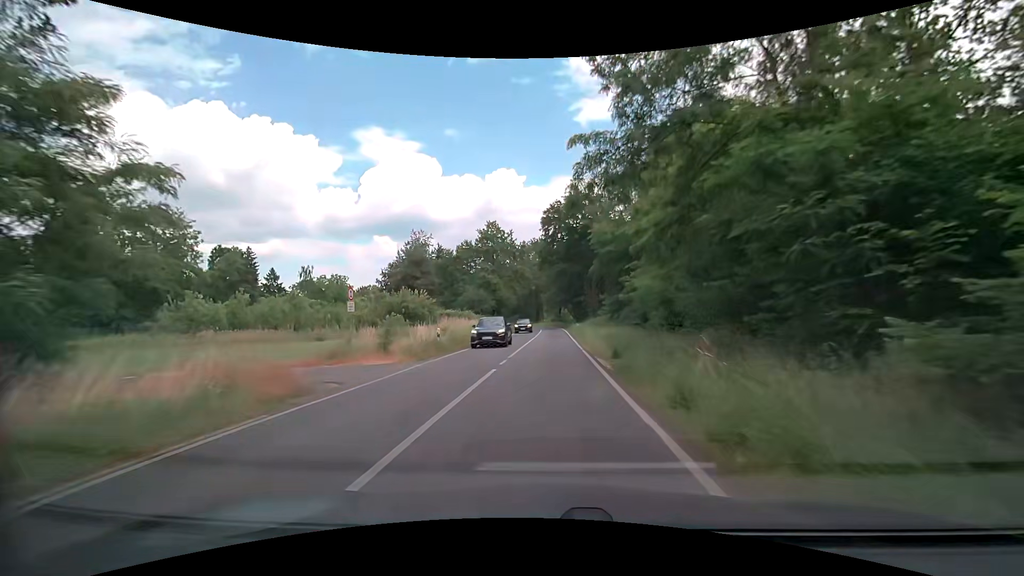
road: secondary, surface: asphalt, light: Day
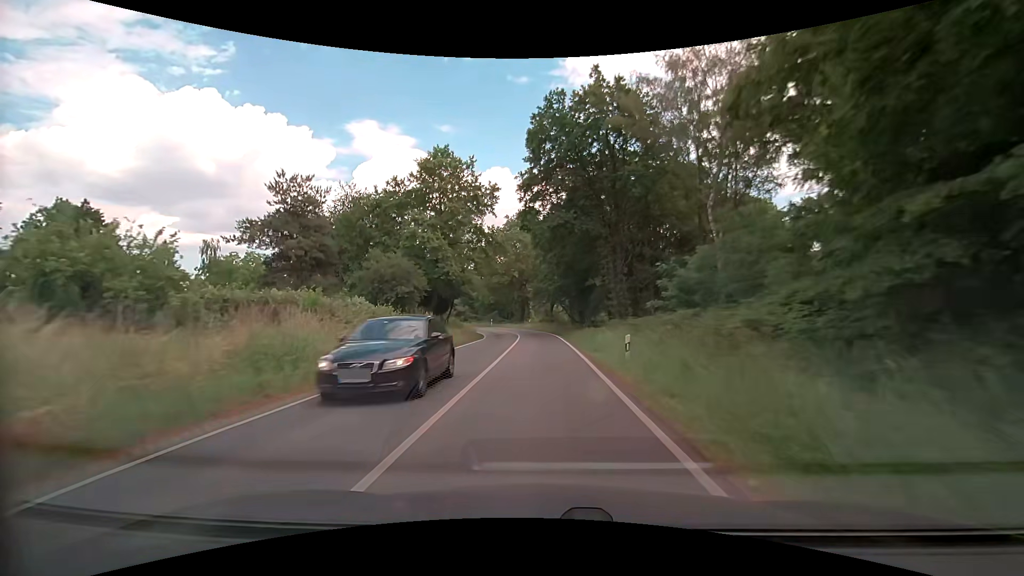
(+0.7, +34.3) m; +1°
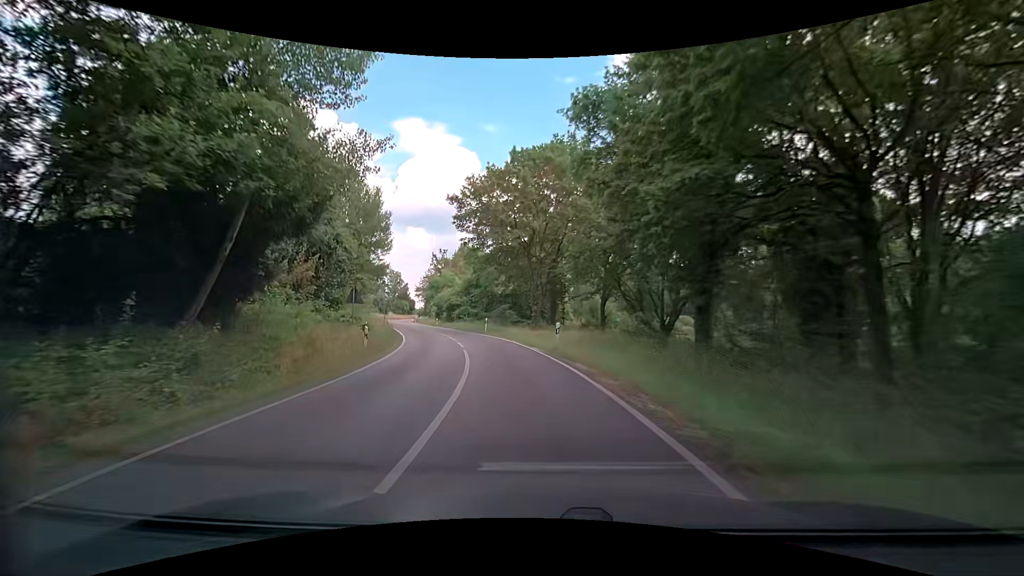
(-0.4, +42.3) m; -3°
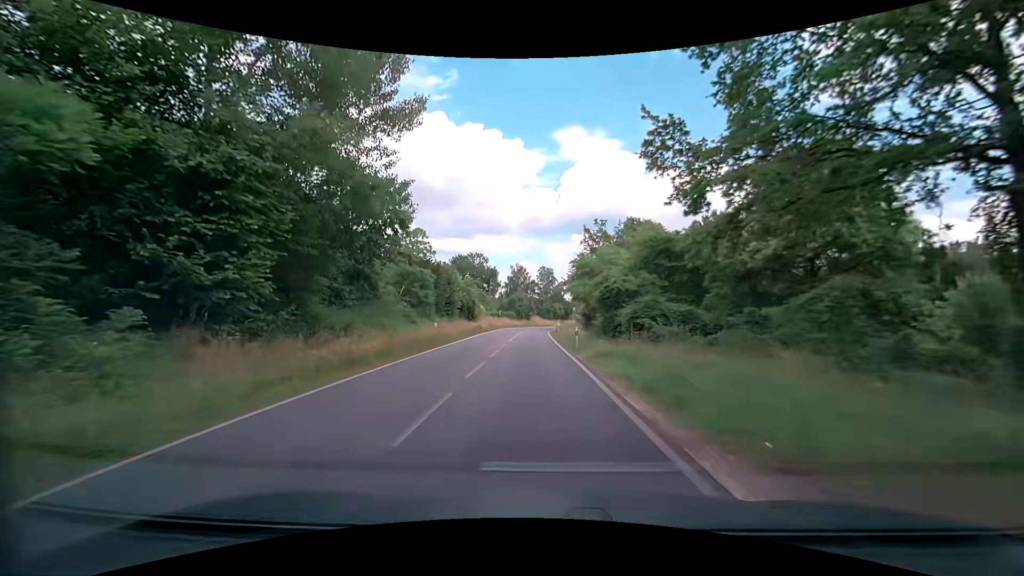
(-7.5, +41.4) m; -19°
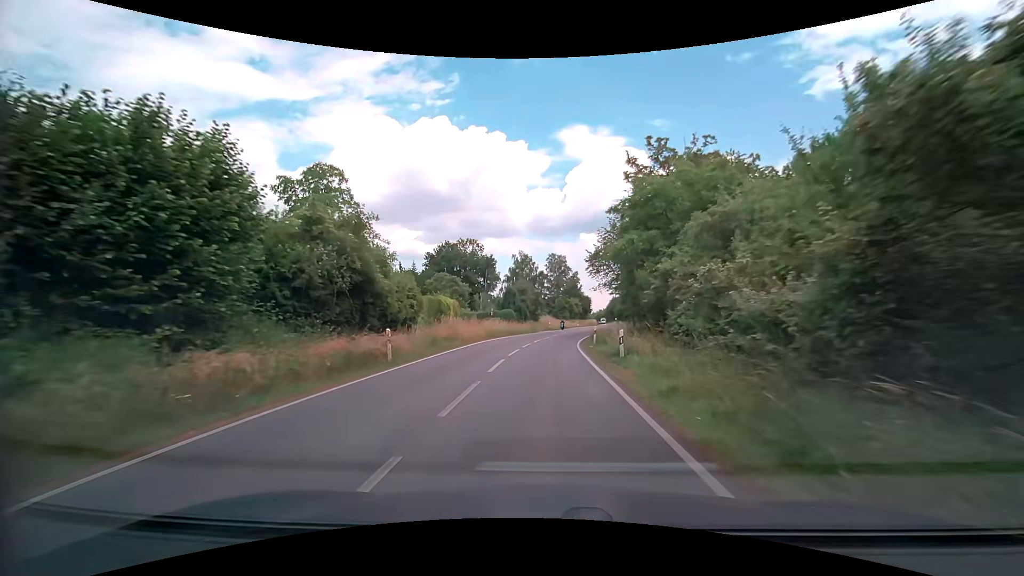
(-0.8, +34.5) m; -2°
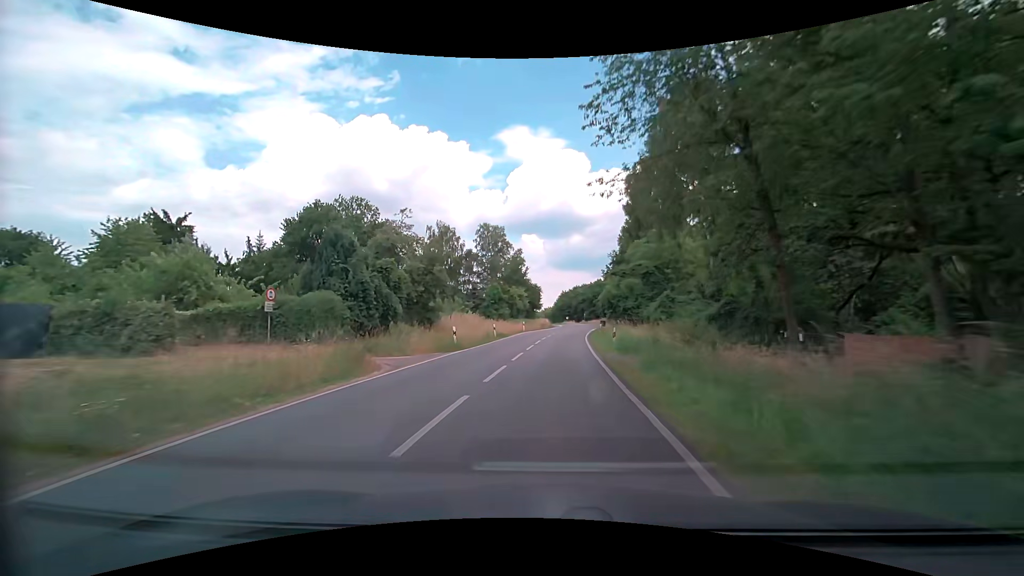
(+2.3, +44.2) m; +6°
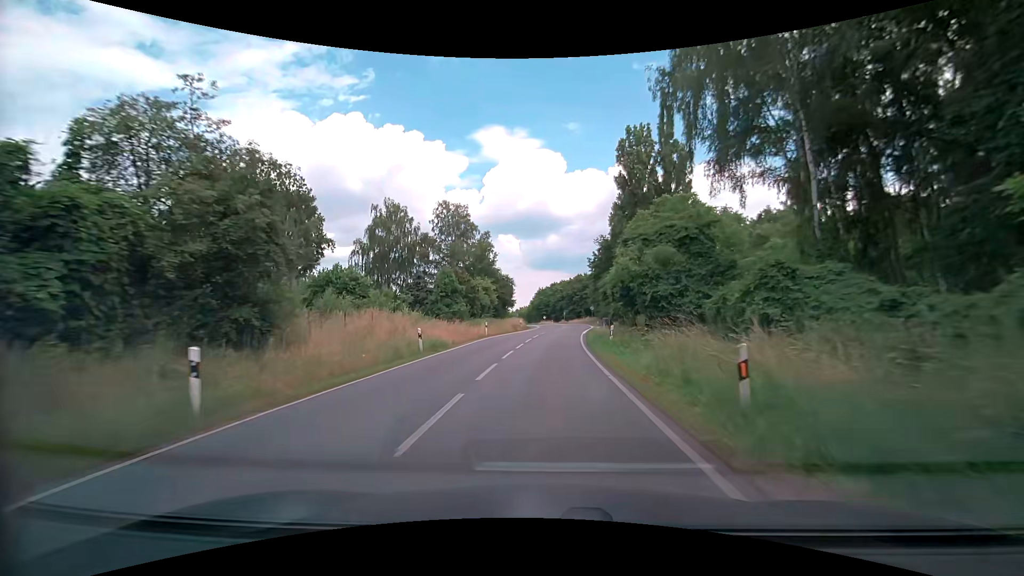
(+0.4, +18.0) m; +3°
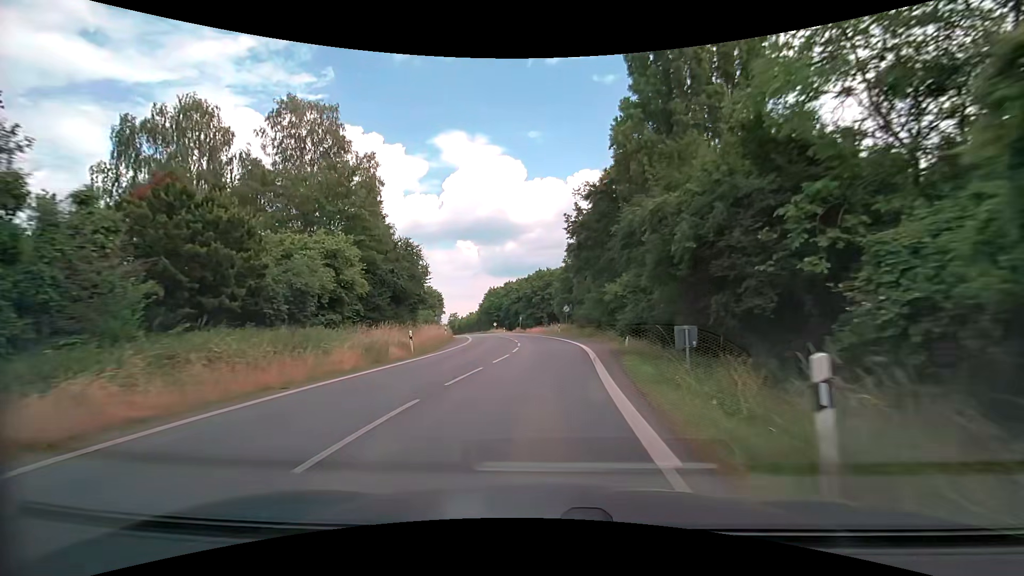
(+1.6, +36.4) m; +5°
(0, +10) (0, +20) (0, +30) (-1, +40) (-2, +50) (-3, +60) (-5, +70) (-7, +80) (-8, +89) (-10, +99) m
